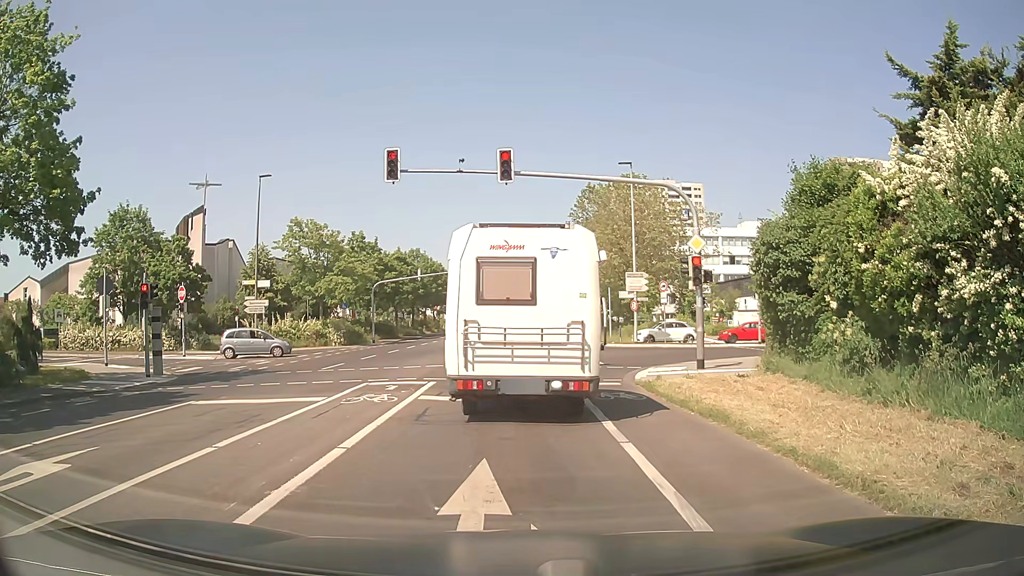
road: secondary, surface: asphalt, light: Day
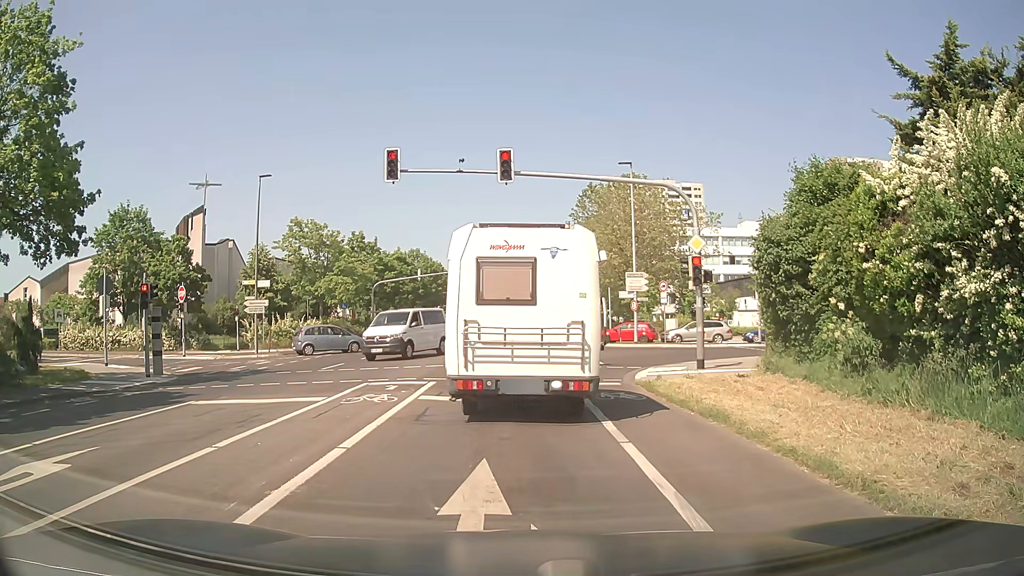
(0.0, 0.0) m; 0°
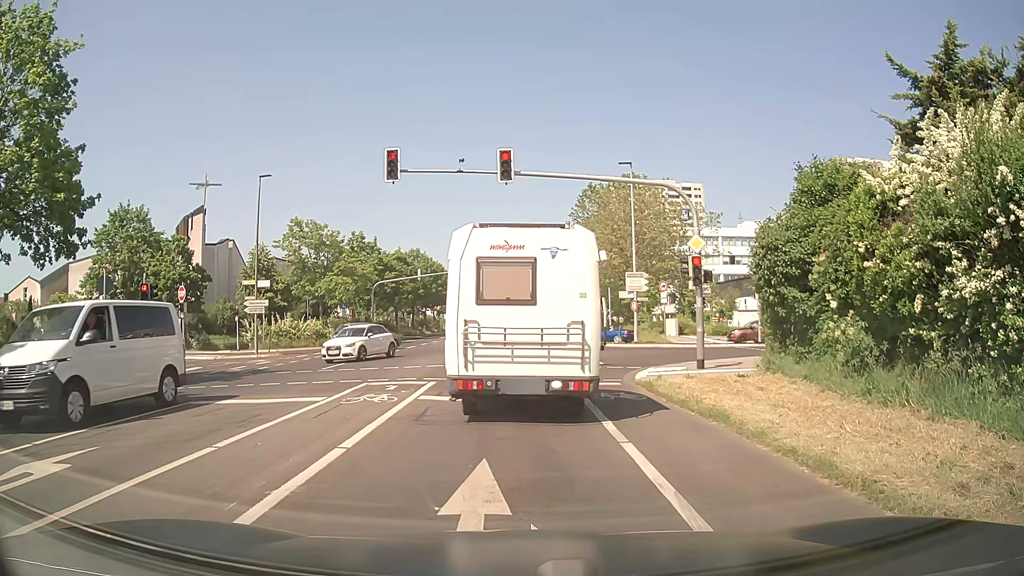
(0.0, 0.0) m; 0°
(0, +10) (0, +20) (0, +30) (0, +40) (0, +50) (-1, +60) (-1, +70) (-1, +80) (-1, +90) (-1, +100) m
